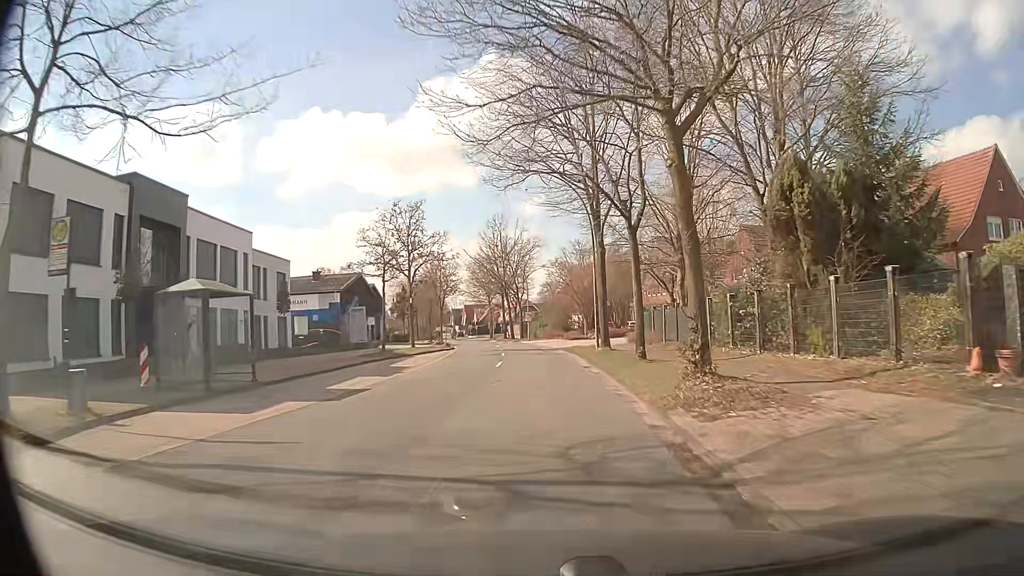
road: secondary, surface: asphalt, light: Day
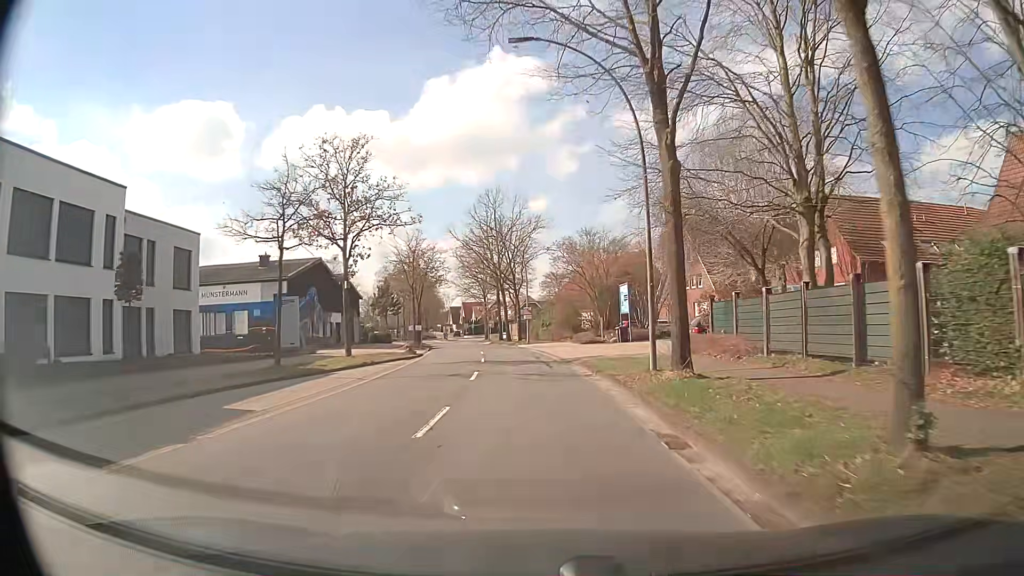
(-0.1, +15.2) m; 0°
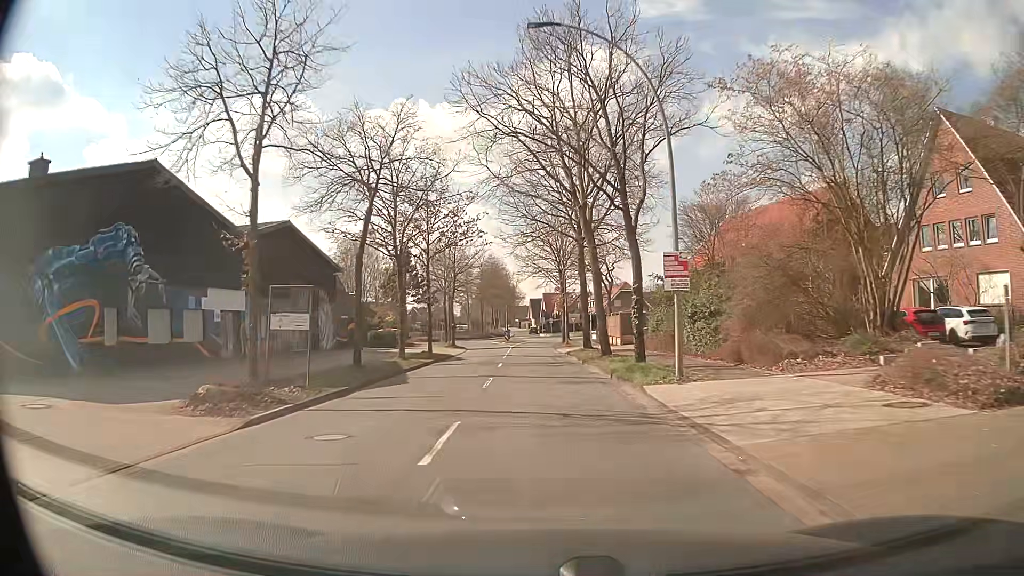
(-2.2, +37.6) m; -8°
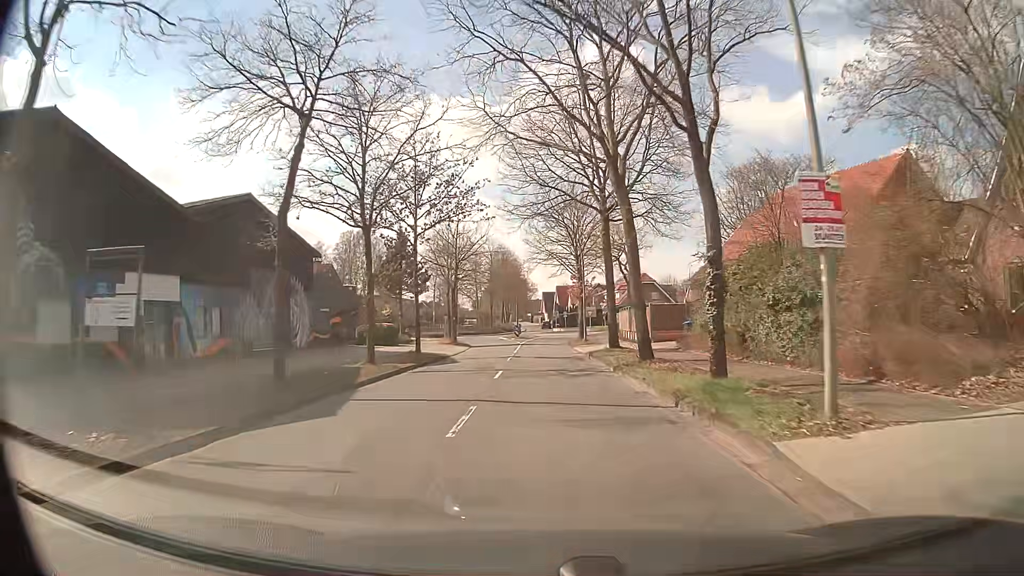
(-0.1, +7.6) m; -1°
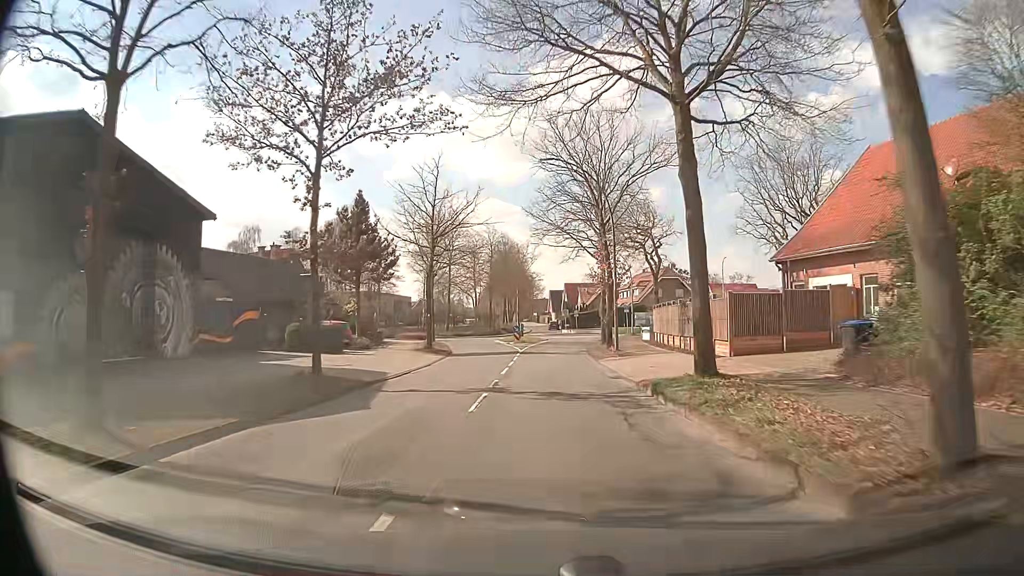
(-0.1, +15.2) m; -1°
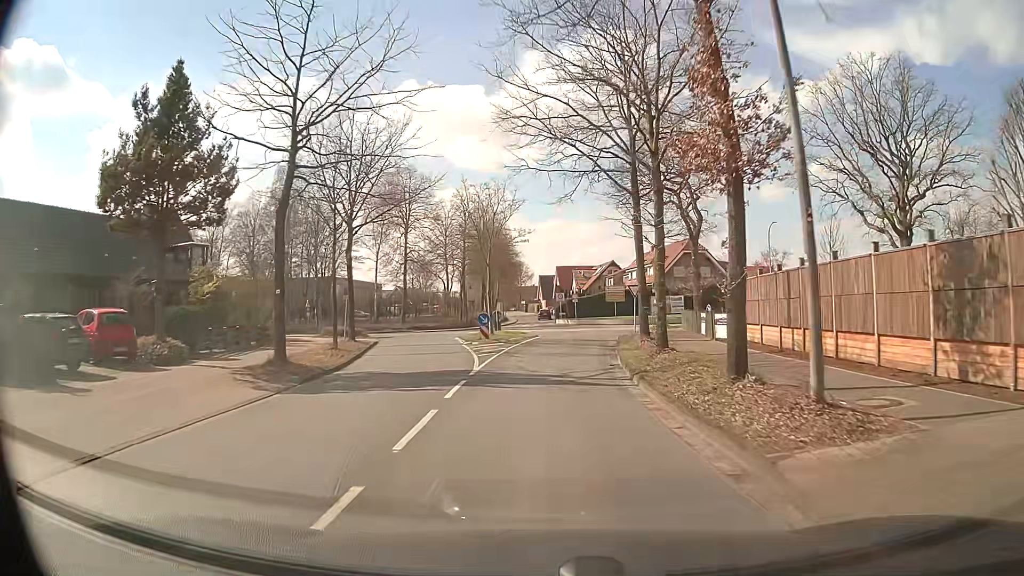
(+0.2, +21.6) m; +1°
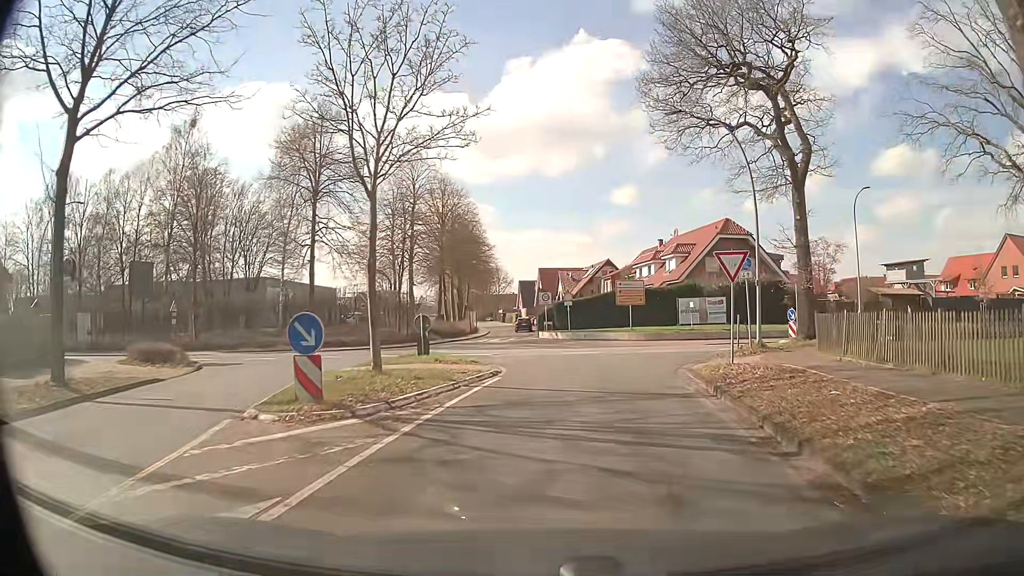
(+0.1, +22.0) m; +1°
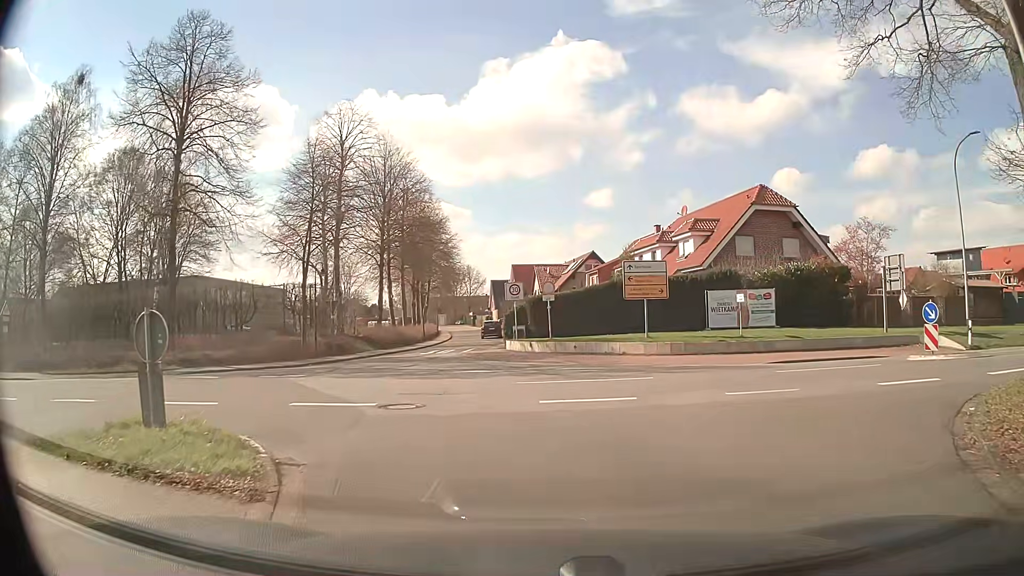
(+0.3, +14.5) m; +1°
